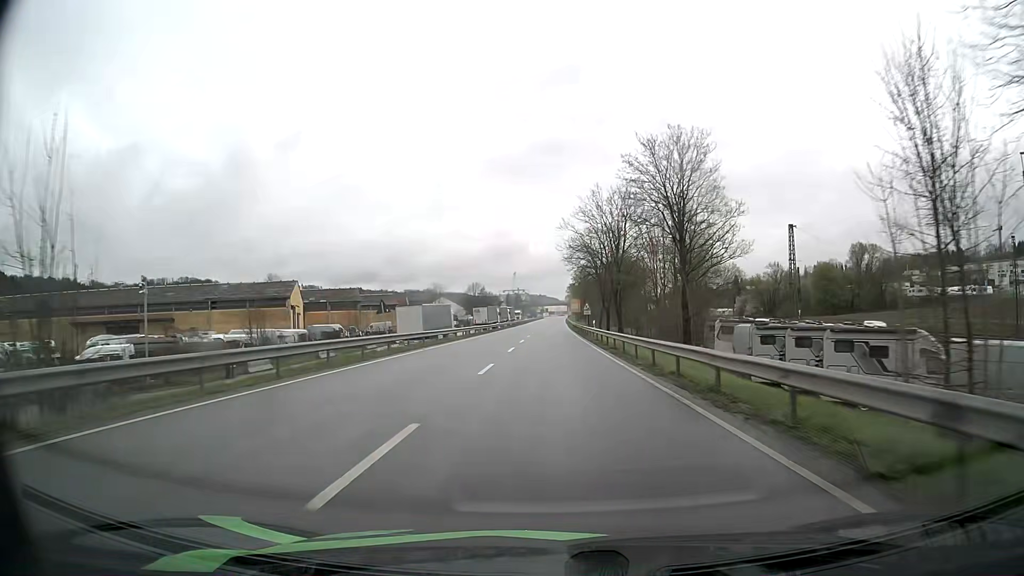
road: primary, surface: asphalt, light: Day
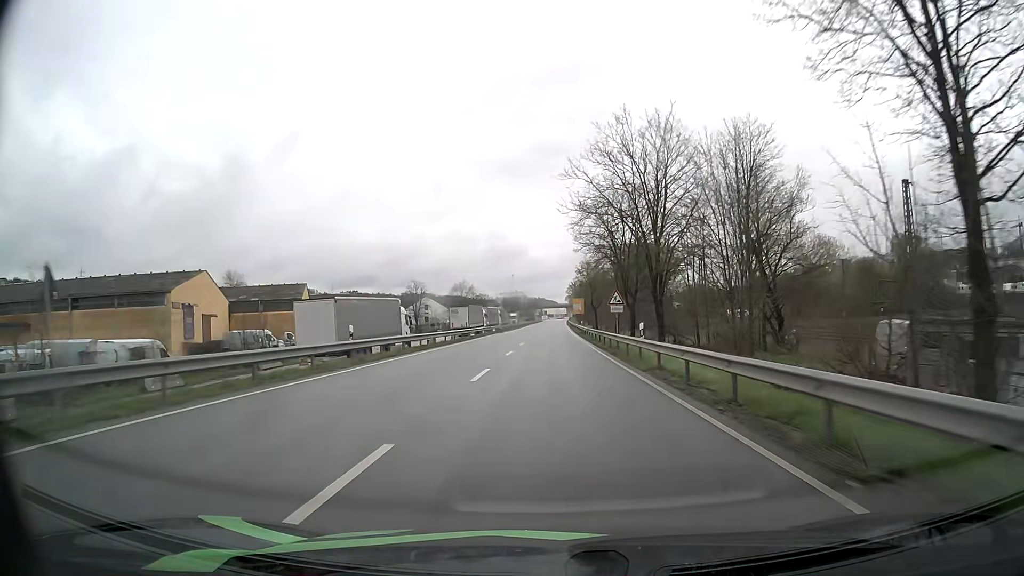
(0.0, +25.5) m; 0°
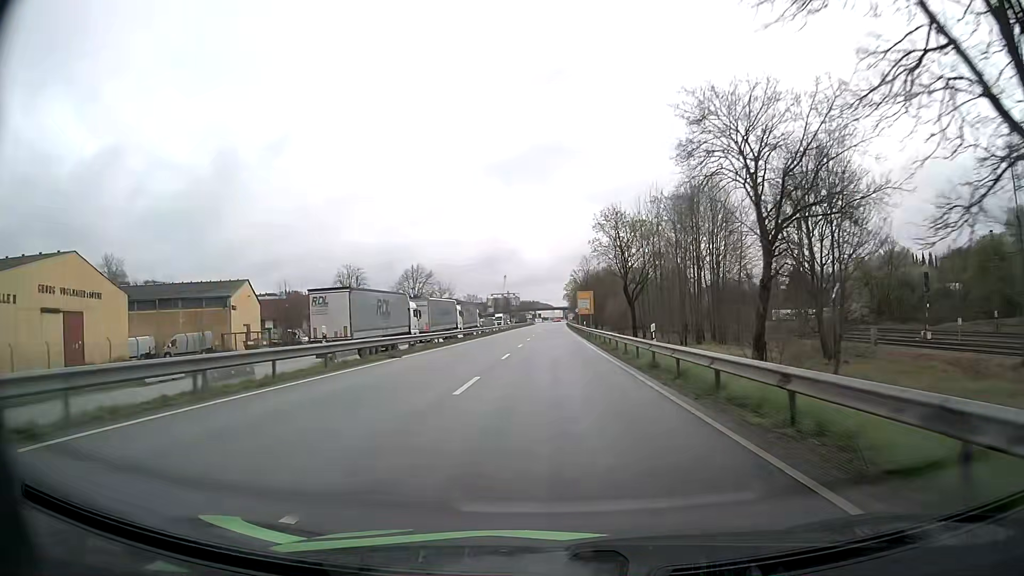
(+0.2, +51.2) m; +1°
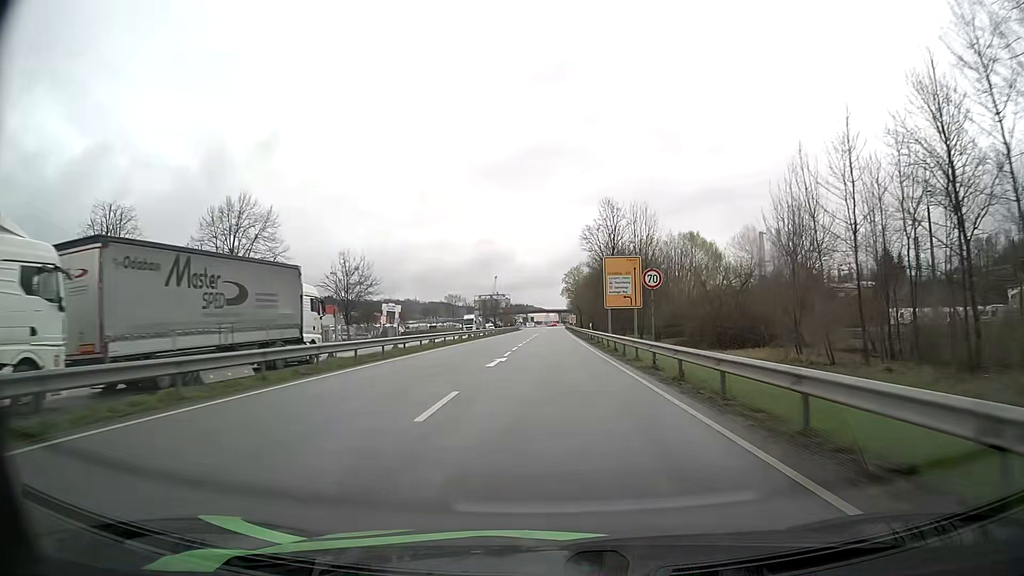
(+0.1, +64.9) m; 0°
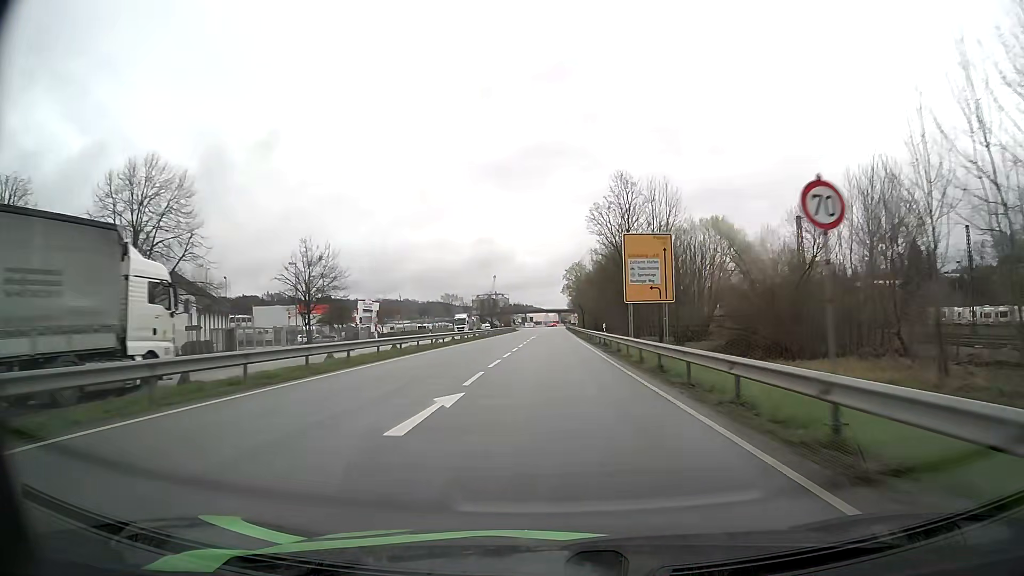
(0.0, +13.0) m; 0°
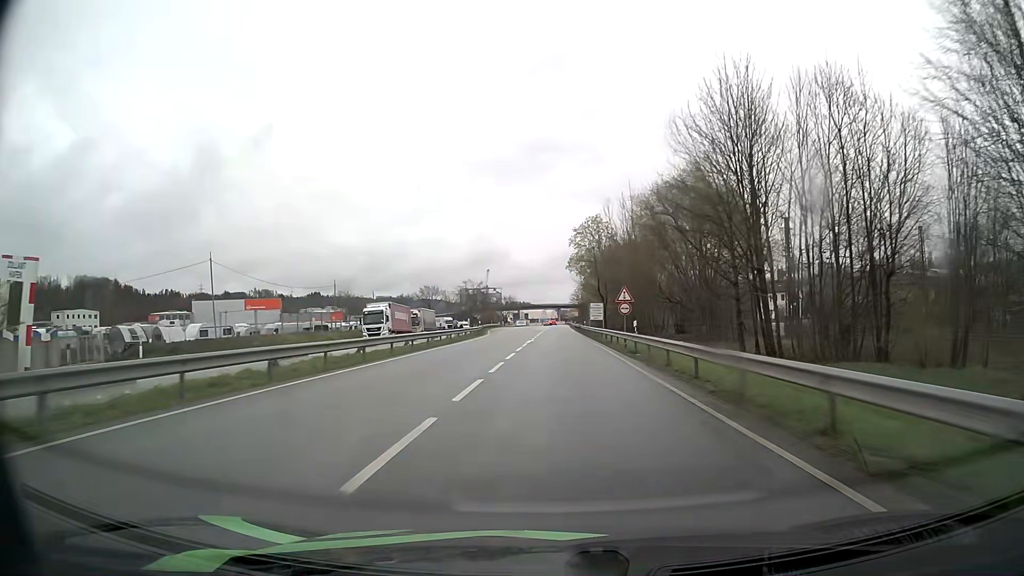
(+0.2, +63.6) m; 0°
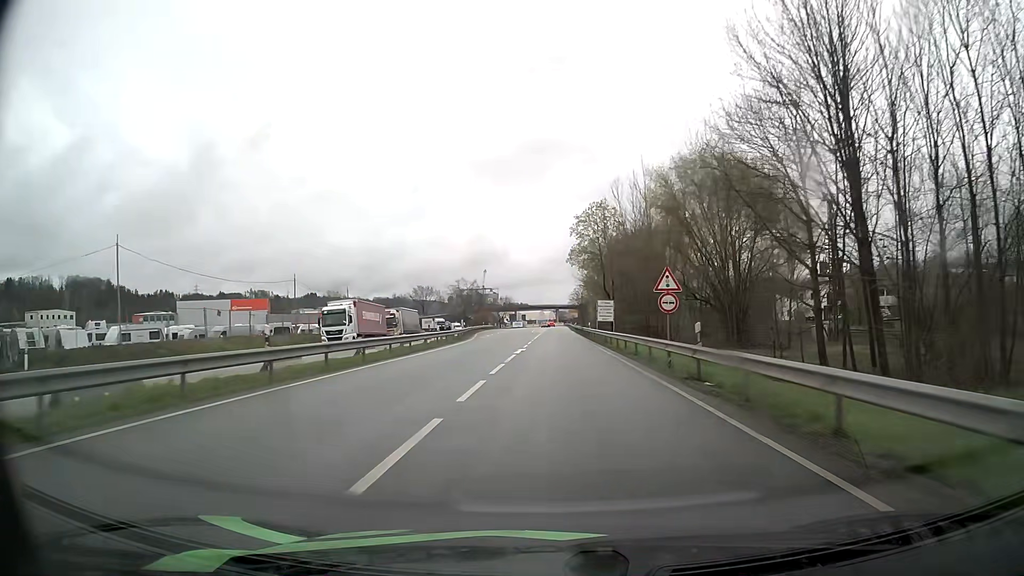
(0.0, +12.1) m; 0°
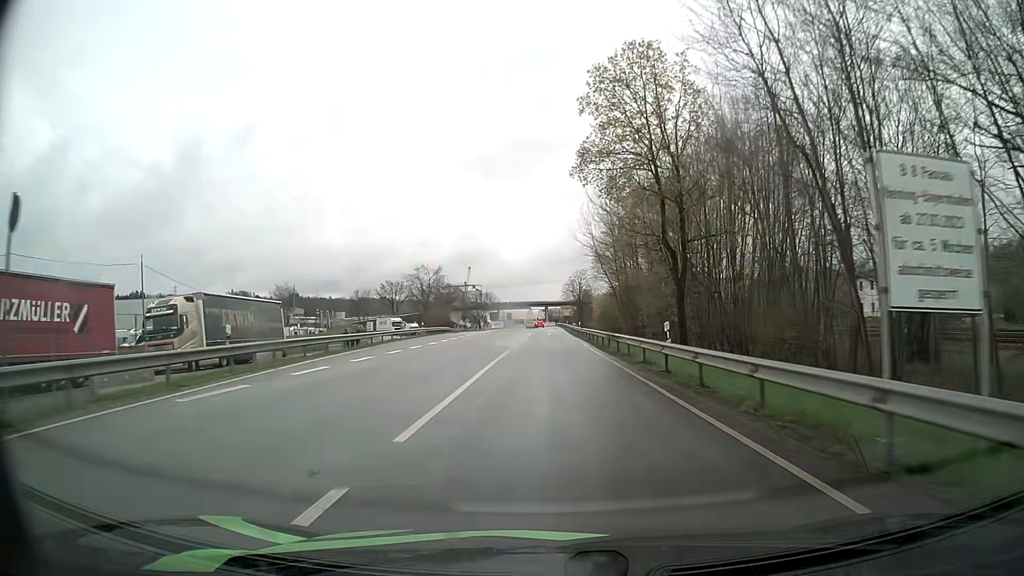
(+0.5, +45.9) m; +1°
(0, +10) (0, +20) (0, +30) (0, +40) (0, +50) (0, +60) (0, +70) (-1, +80) (-1, +90) (-1, +100) m
